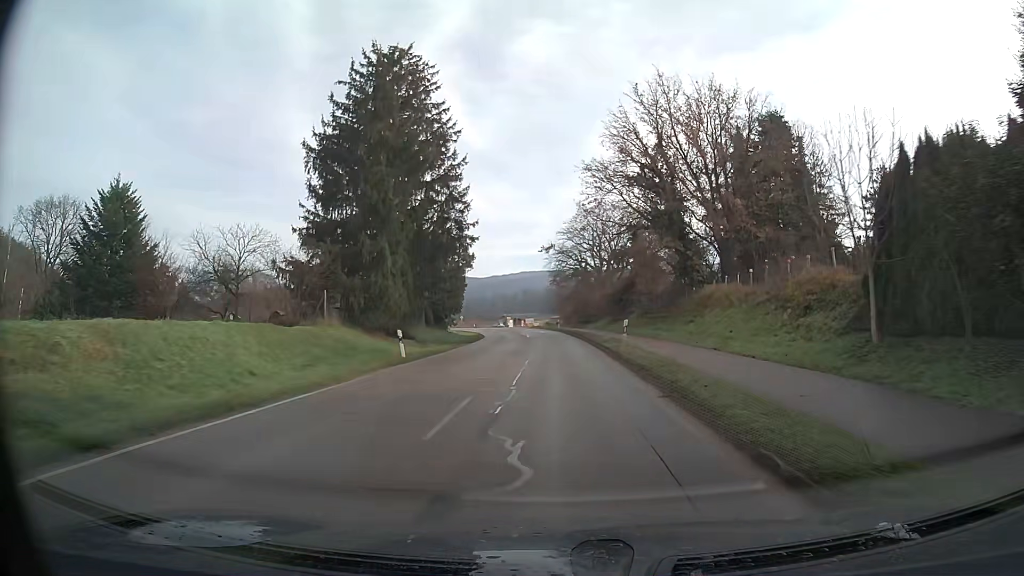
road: secondary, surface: asphalt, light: Day
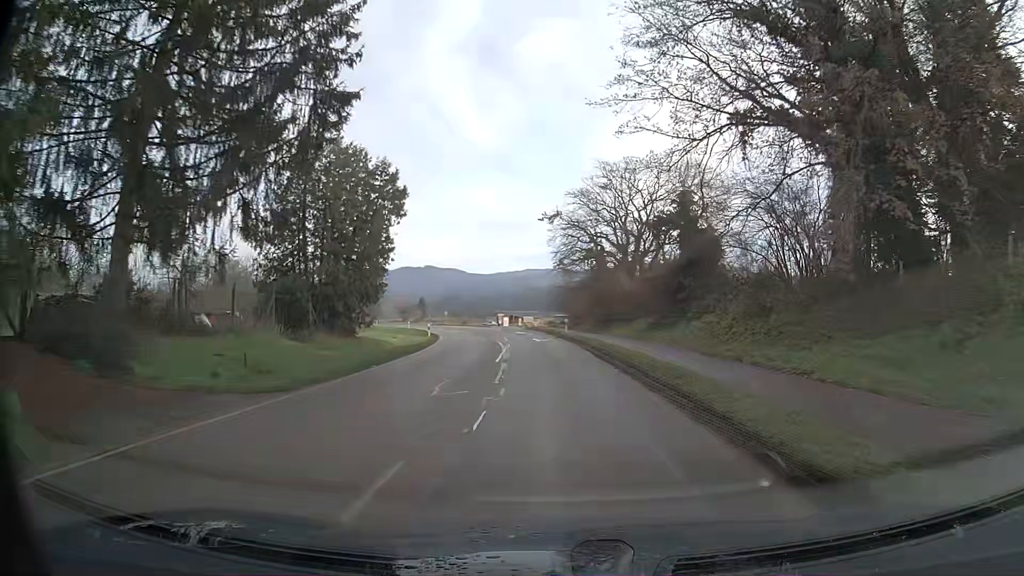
(-0.1, +29.2) m; -1°
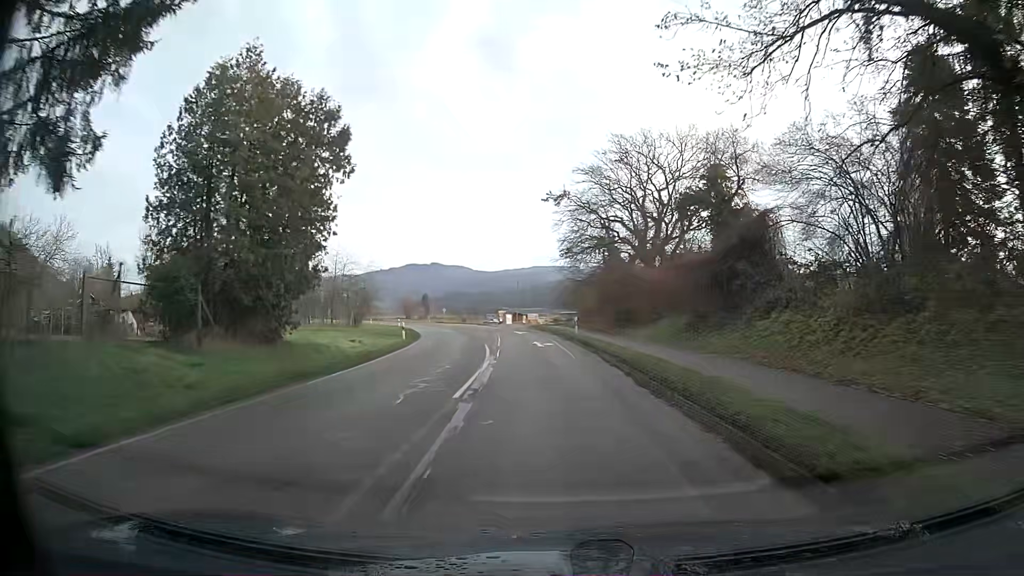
(0.0, +9.7) m; -1°
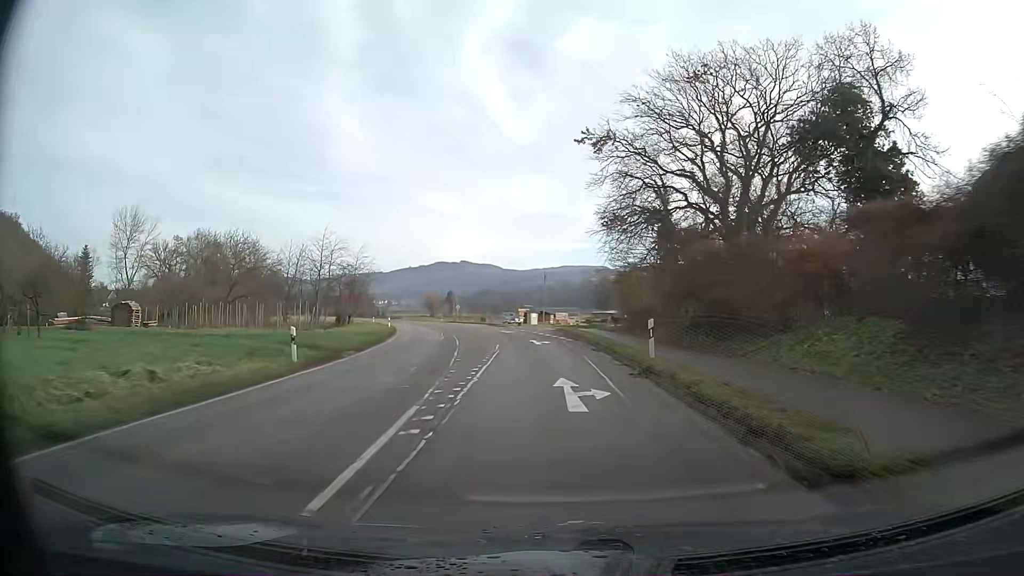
(-0.4, +19.3) m; -3°
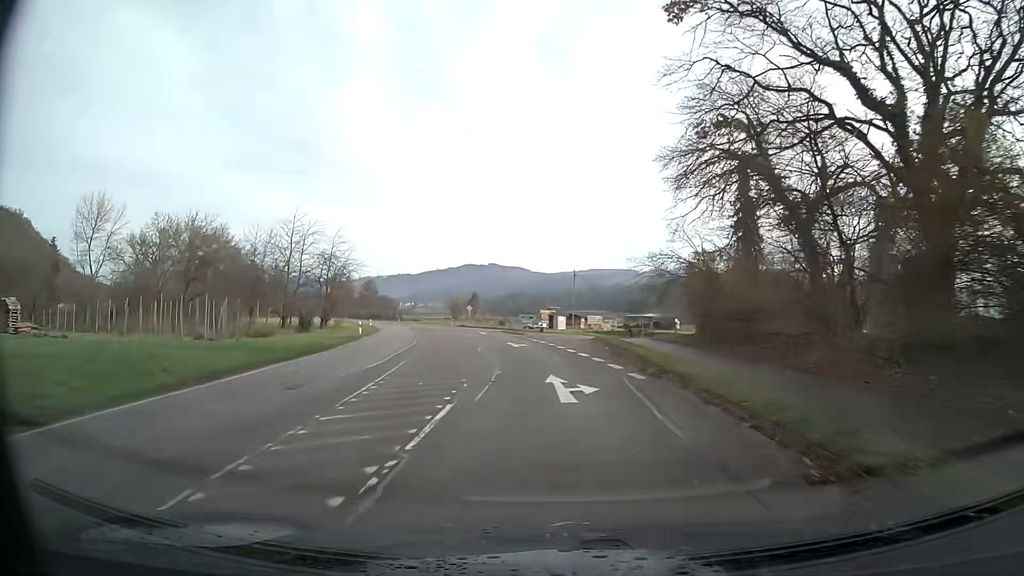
(-0.4, +19.1) m; -3°
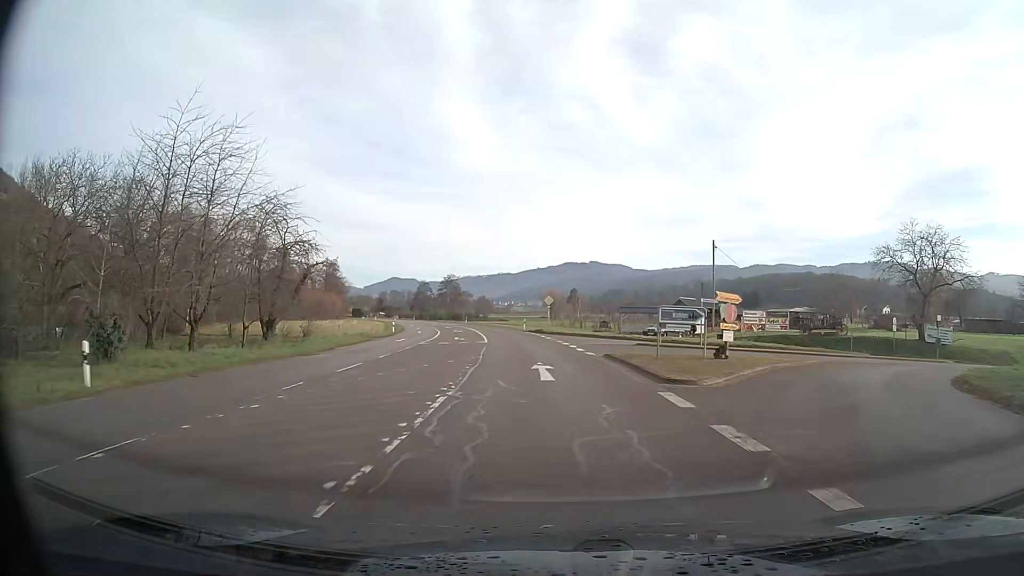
(-2.9, +37.9) m; -9°
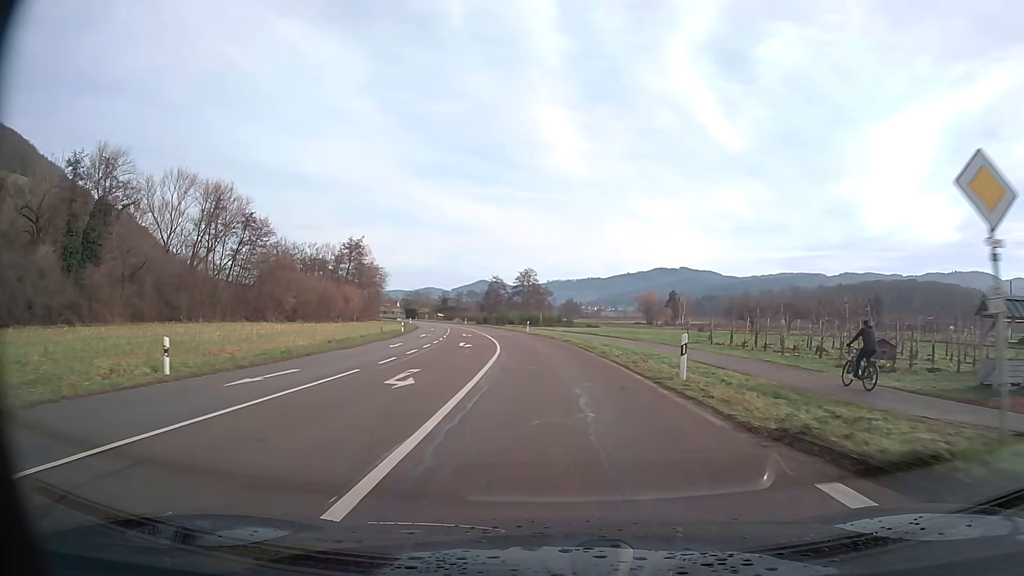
(-3.3, +48.4) m; -7°
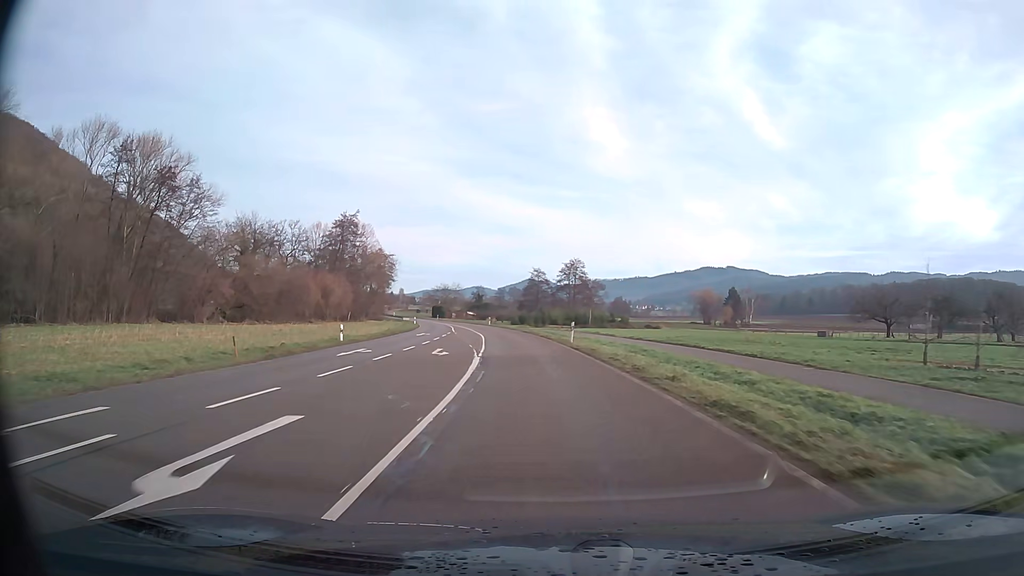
(-1.0, +30.0) m; -4°
